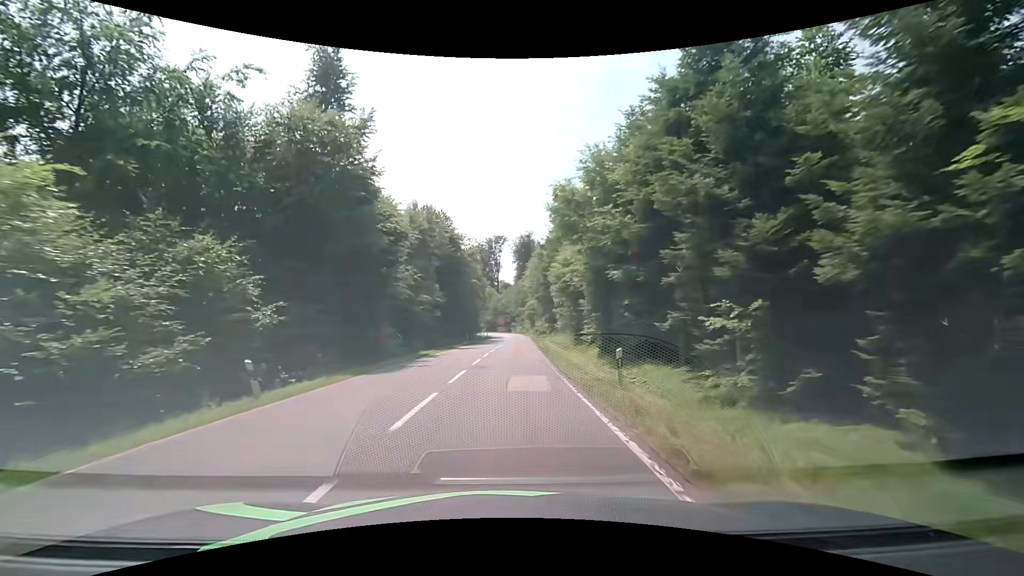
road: secondary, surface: asphalt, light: Day
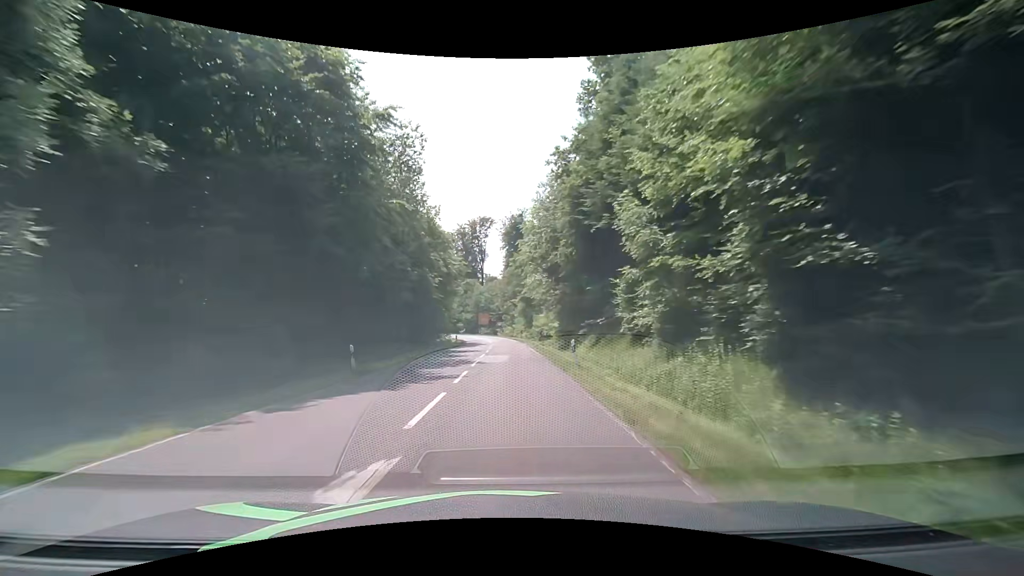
(+0.6, +37.4) m; +1°
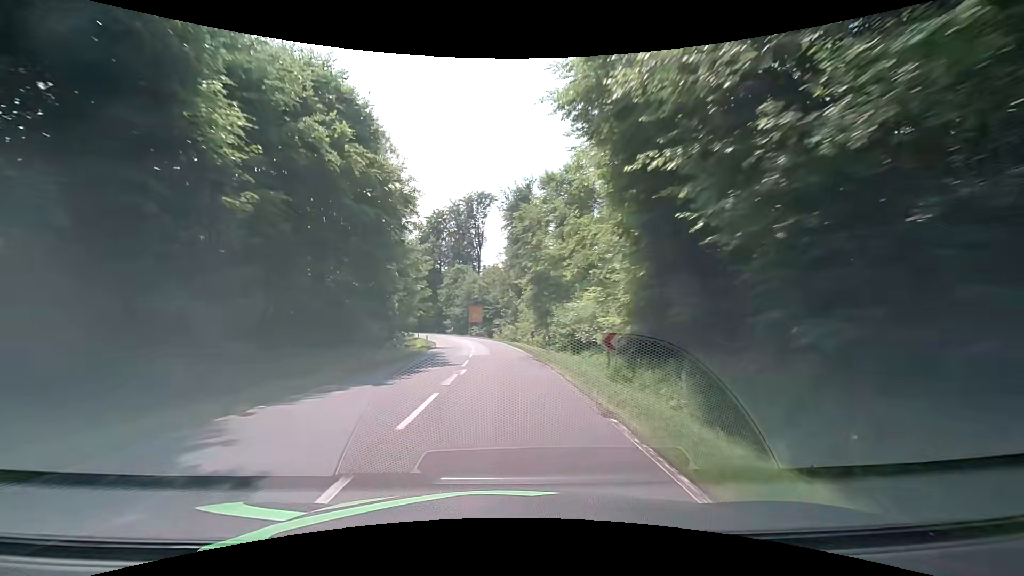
(+0.5, +31.3) m; 0°
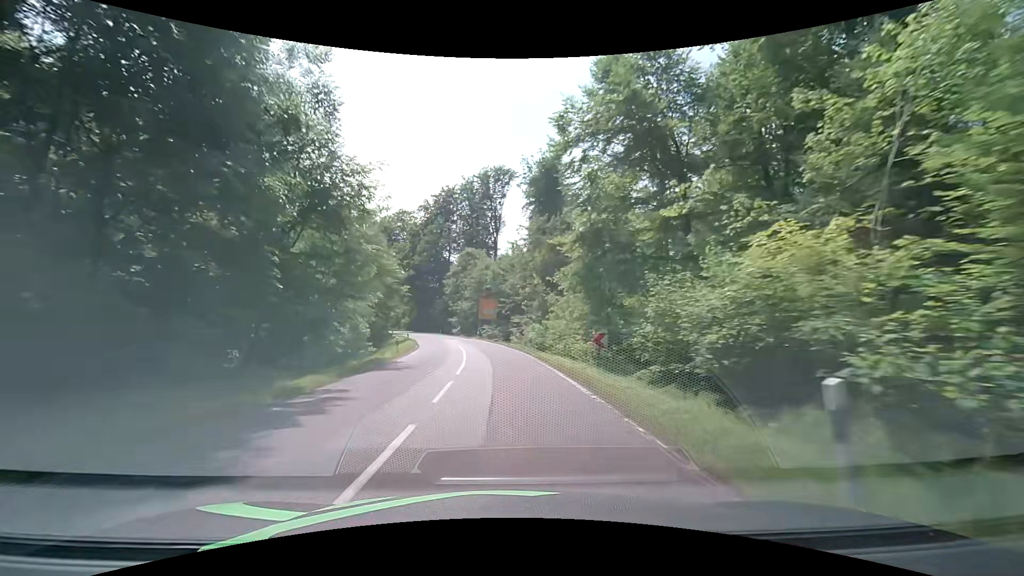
(-0.1, +22.3) m; -1°
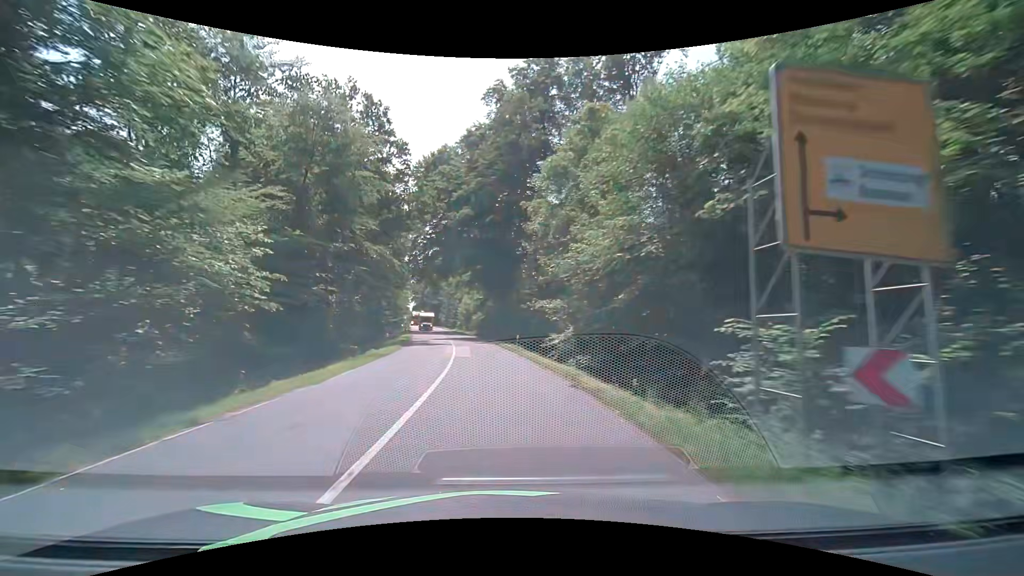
(-6.0, +58.2) m; -12°
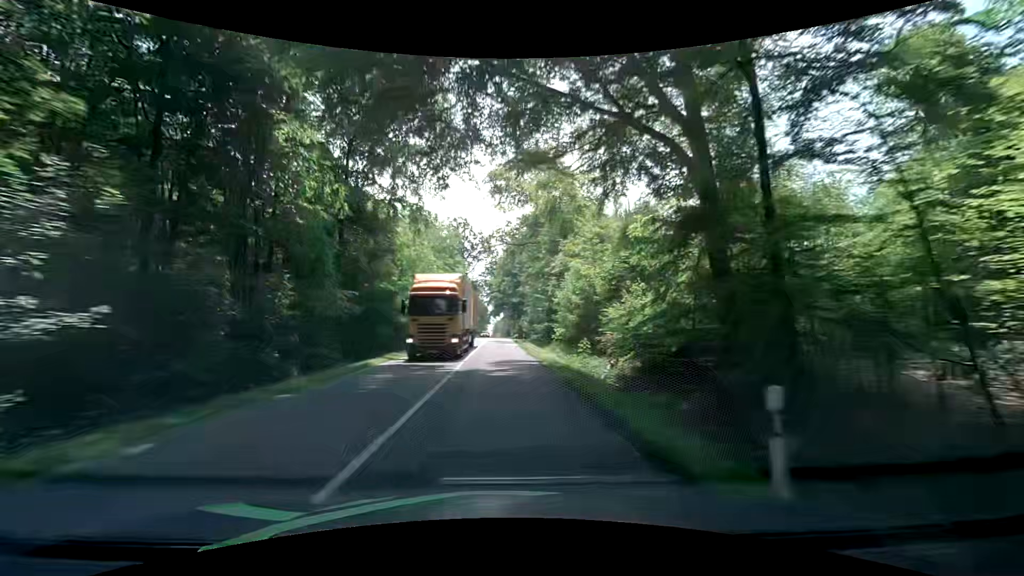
(-6.1, +60.1) m; -10°
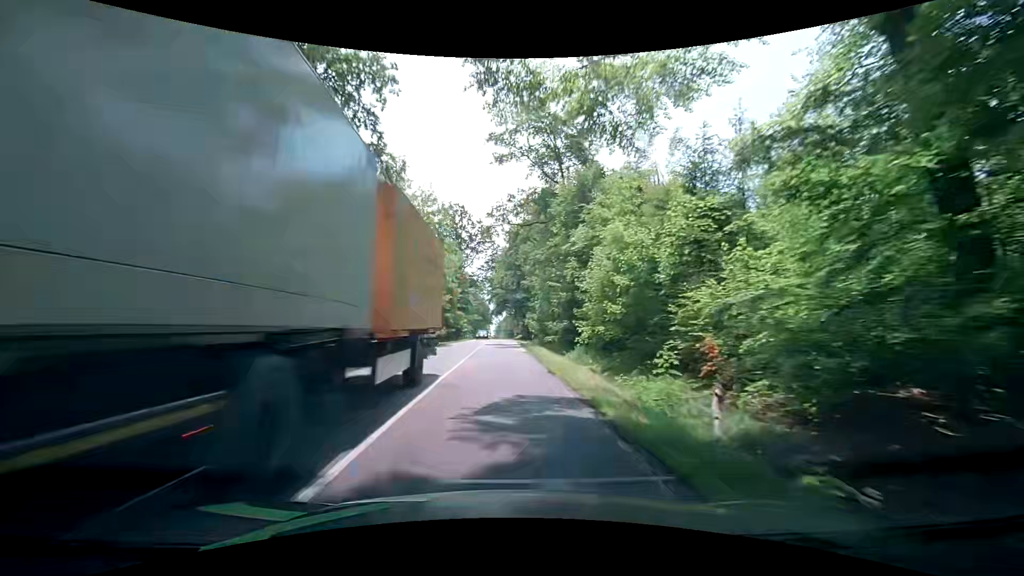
(0.0, +12.2) m; 0°
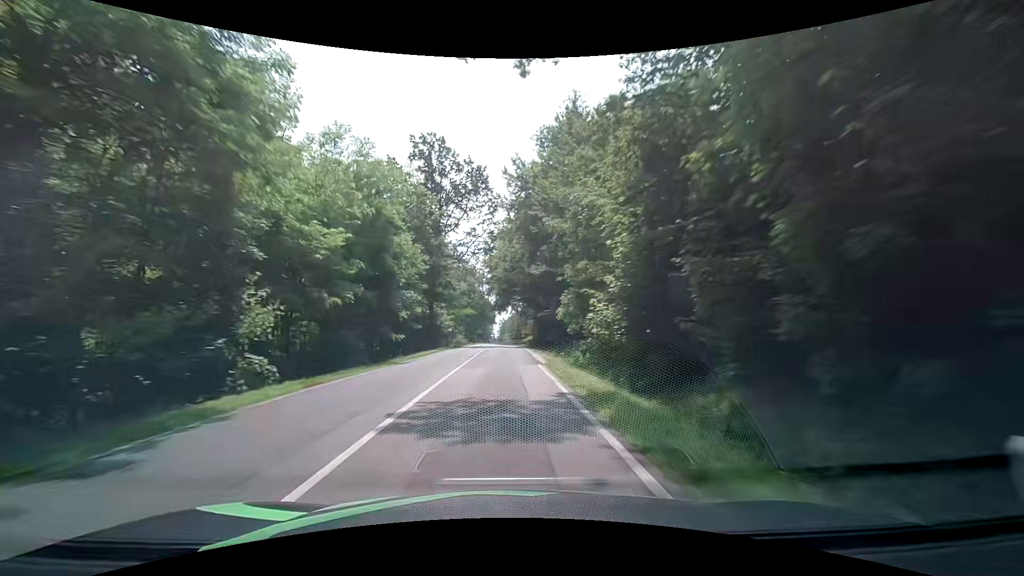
(-0.6, +36.9) m; -1°
(0, +10) (0, +20) (0, +30) (0, +40) (0, +50) (0, +60) (0, +70) (0, +80) (0, +90) (0, +100) m
